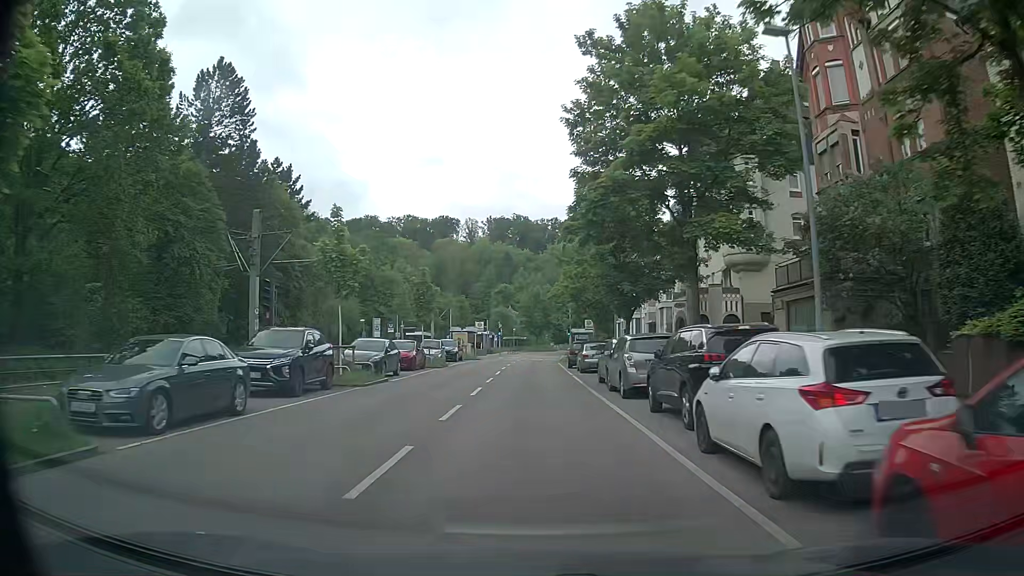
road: secondary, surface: asphalt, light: Day
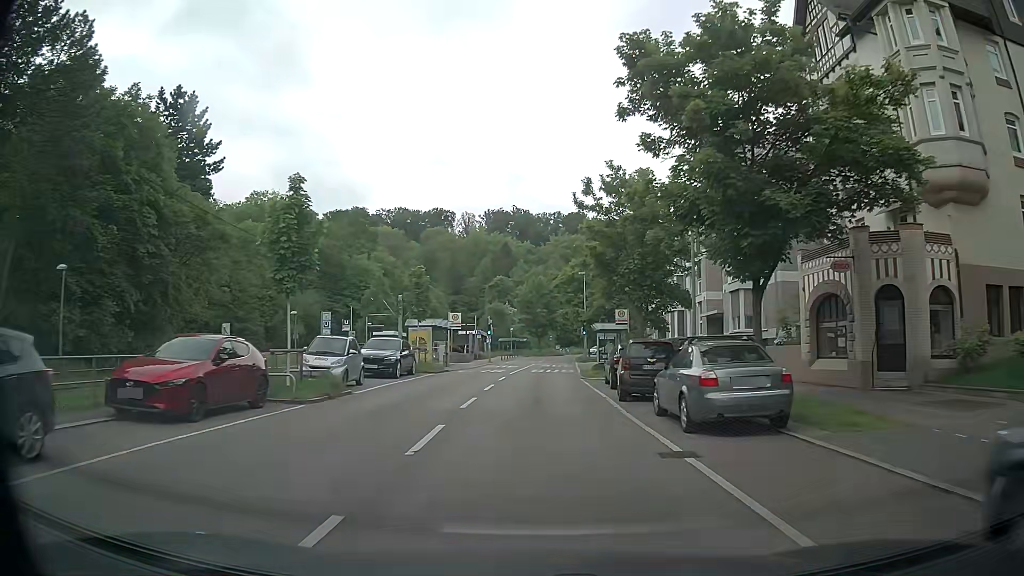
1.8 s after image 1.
(0.0, +21.8) m; 0°
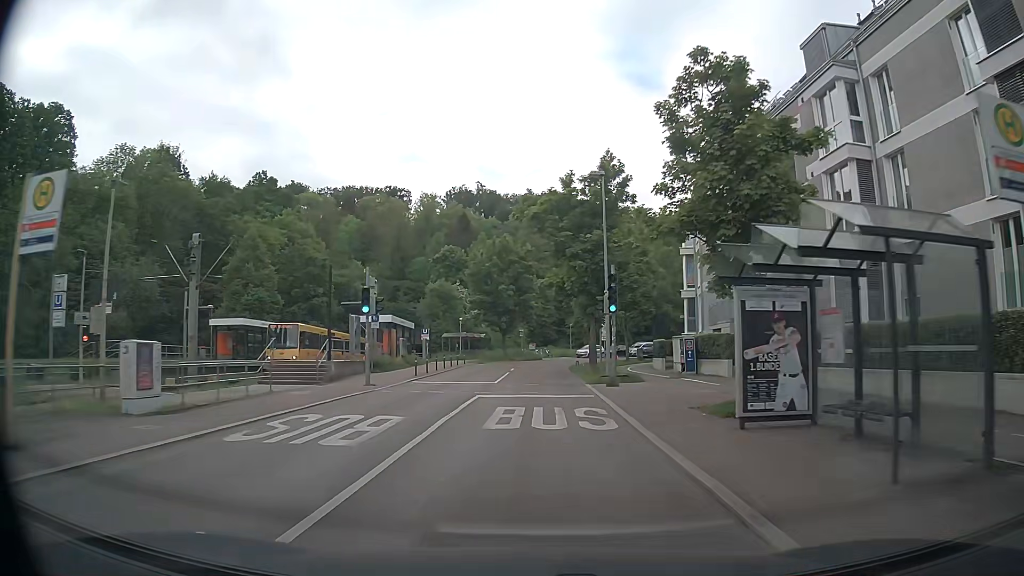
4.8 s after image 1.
(+0.7, +36.1) m; +2°
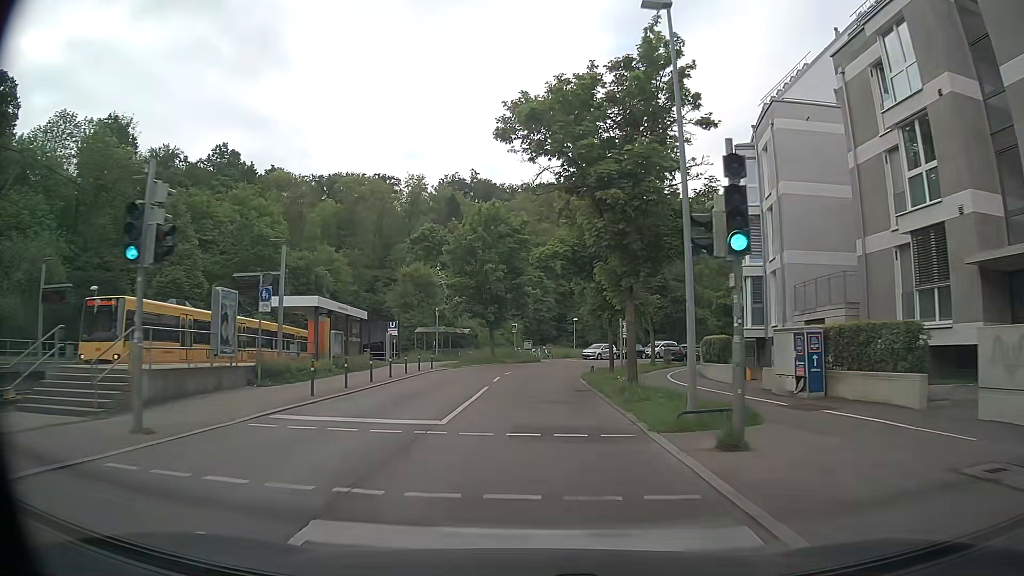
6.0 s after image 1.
(+0.3, +14.1) m; +1°
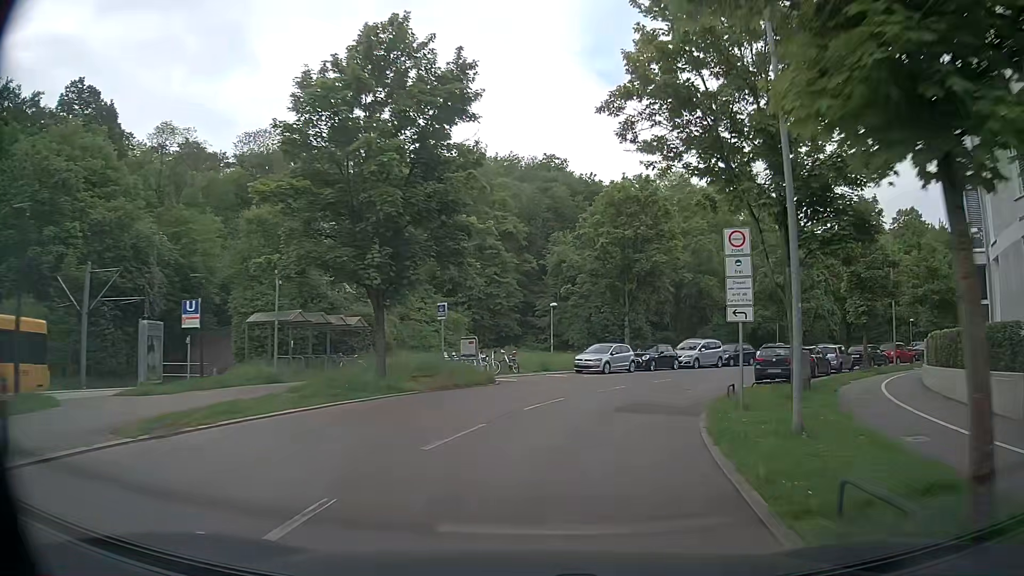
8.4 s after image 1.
(+0.4, +28.2) m; +4°
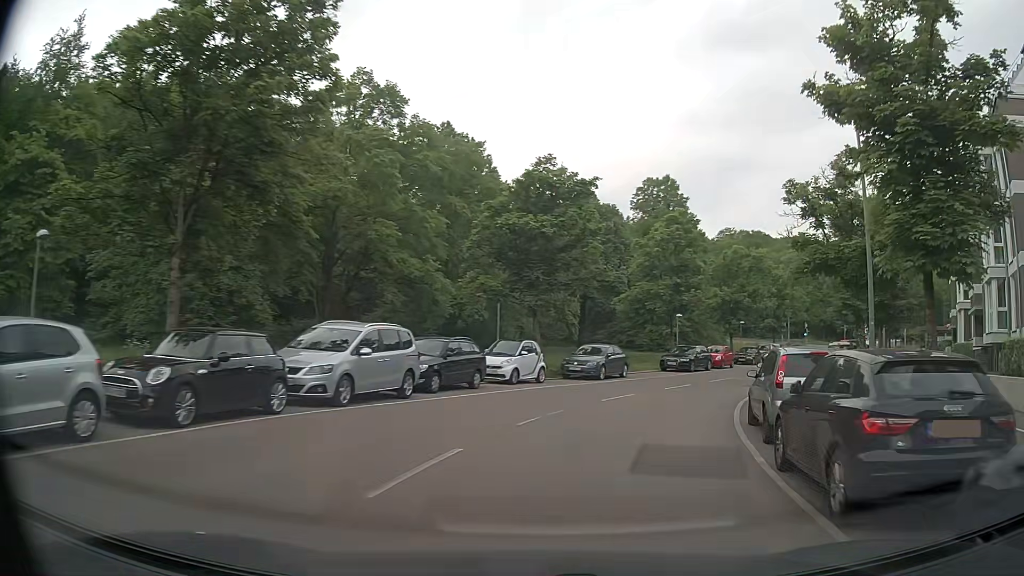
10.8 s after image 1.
(+5.9, +25.3) m; +29°
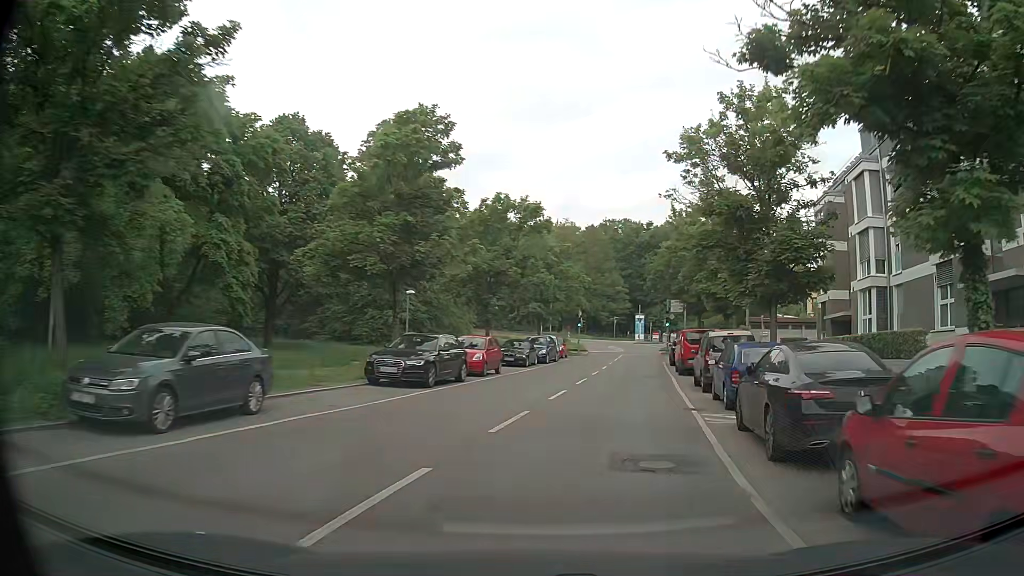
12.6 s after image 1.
(+3.9, +18.7) m; +22°
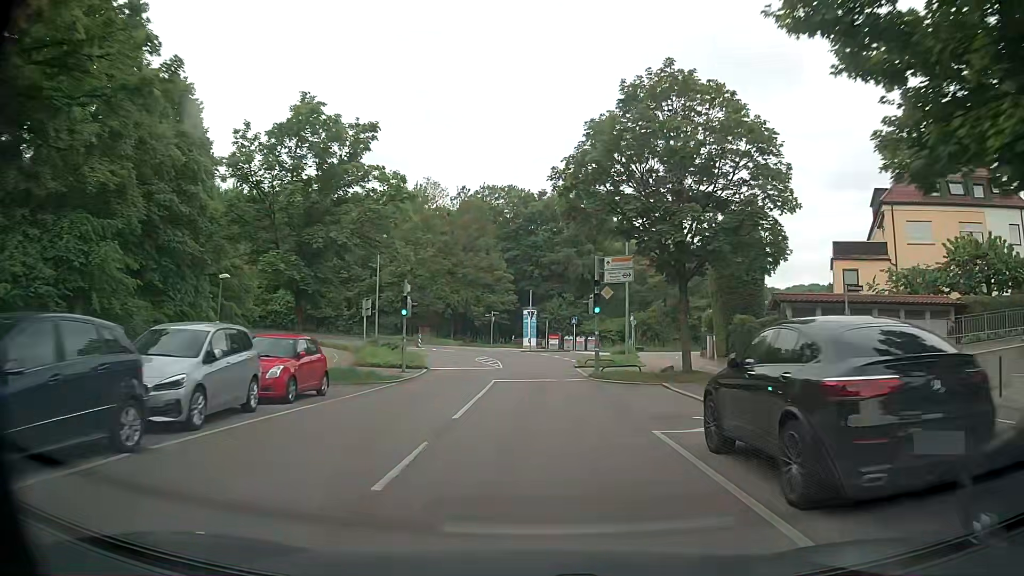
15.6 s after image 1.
(+5.3, +34.1) m; +10°
(0, +10) (0, +20) (0, +30) (0, +40) (-2, +50) (-6, +59) (-12, +67) (-19, +73) (-28, +77) (-38, +79) m
